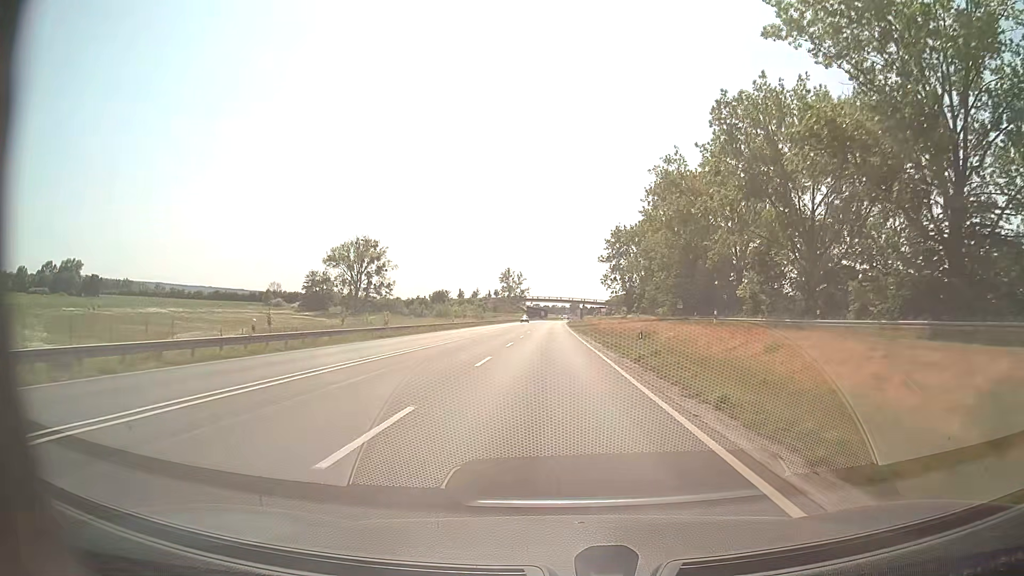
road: primary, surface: asphalt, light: Day
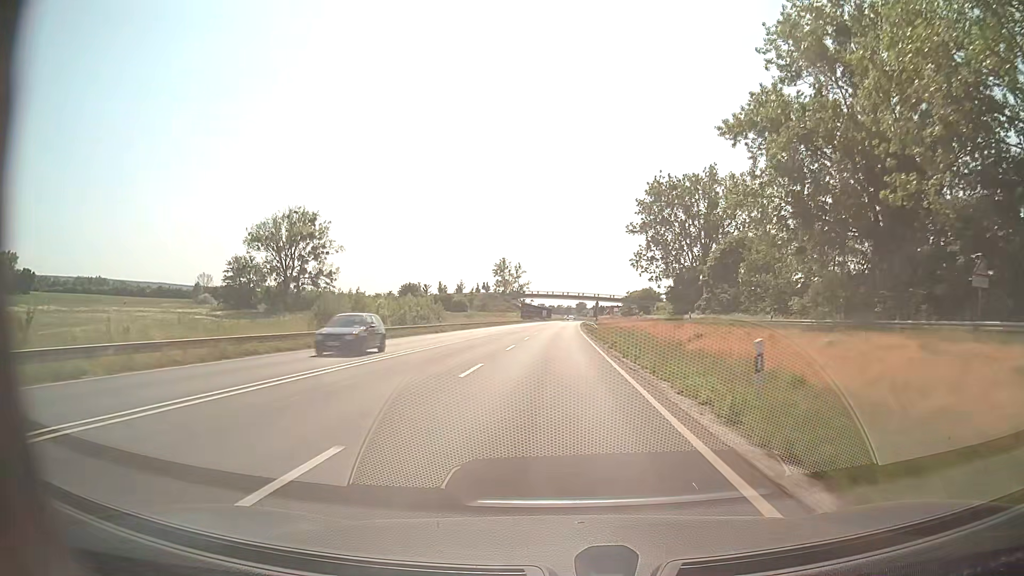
(-0.1, +64.1) m; 0°
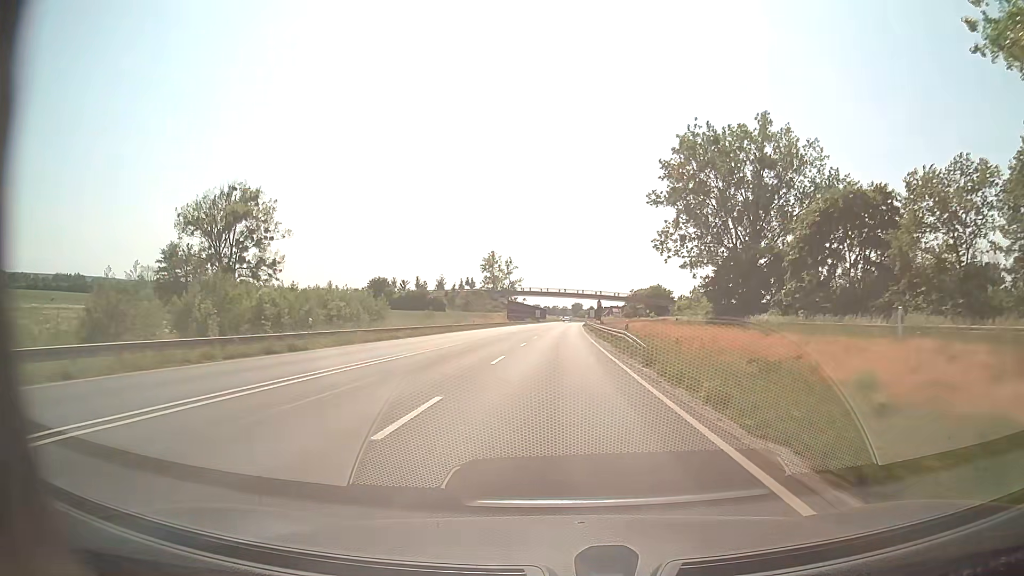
(-0.1, +32.0) m; 0°
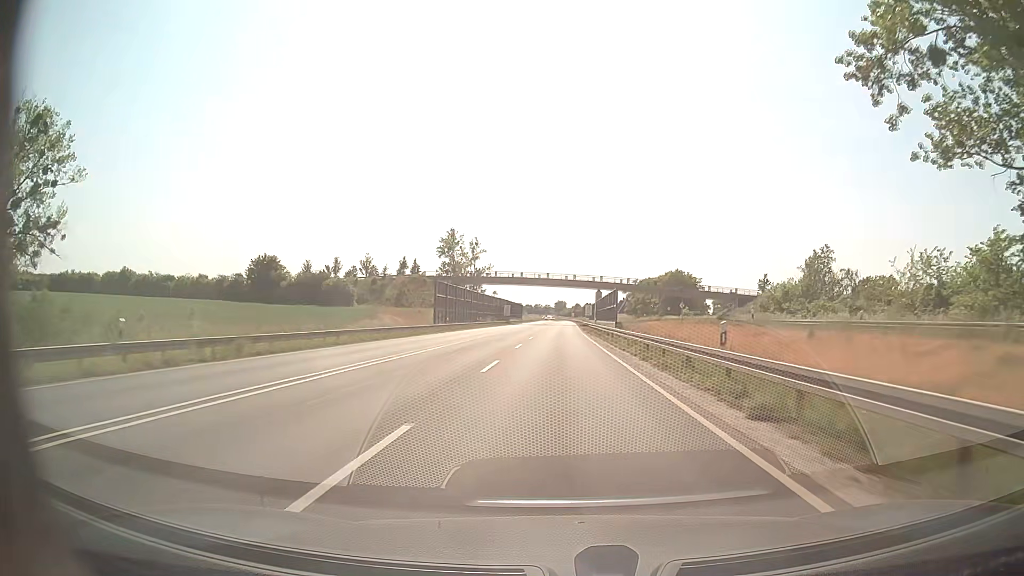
(+0.7, +64.0) m; +2°
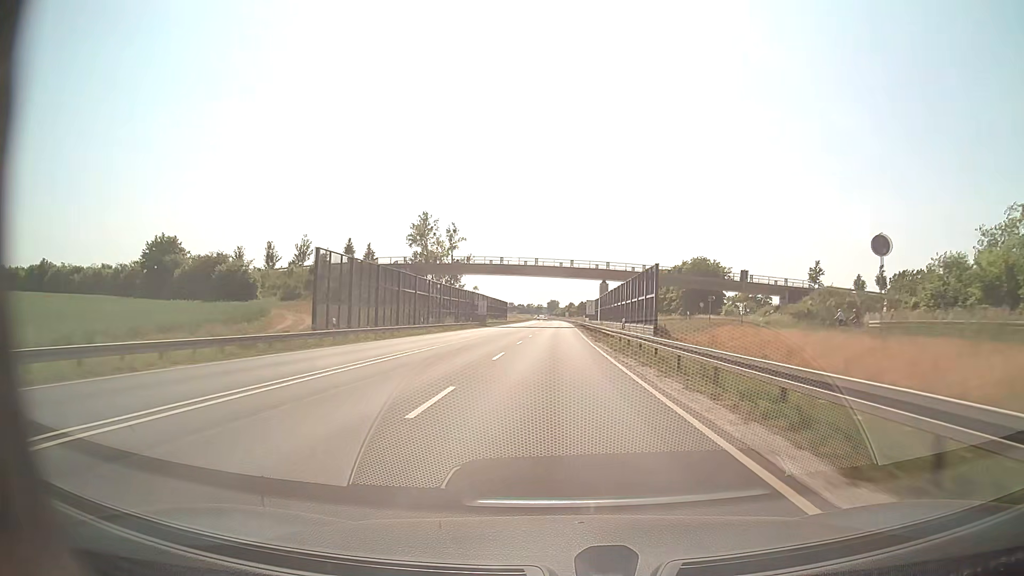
(+0.2, +32.0) m; +1°
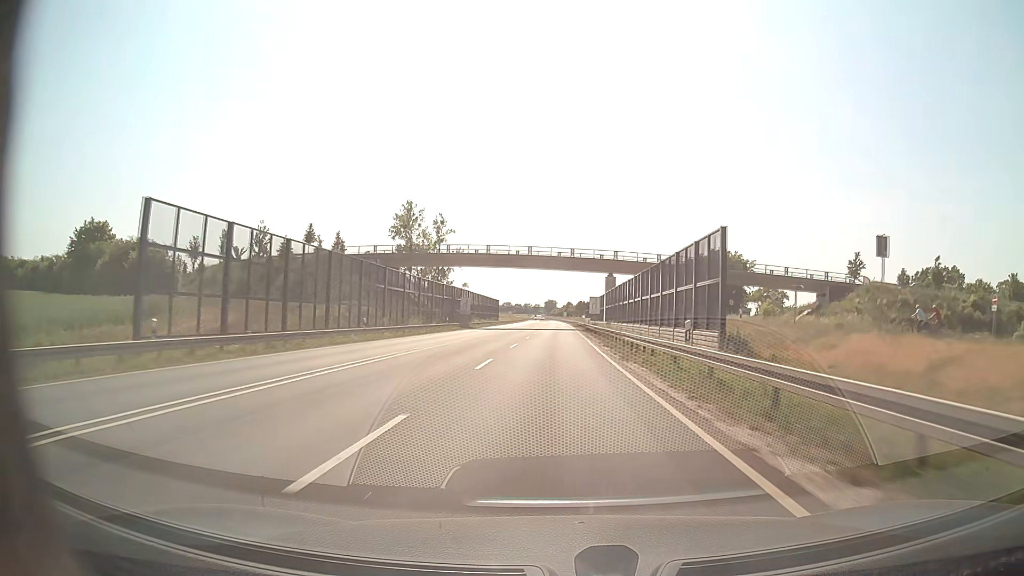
(0.0, +16.0) m; 0°
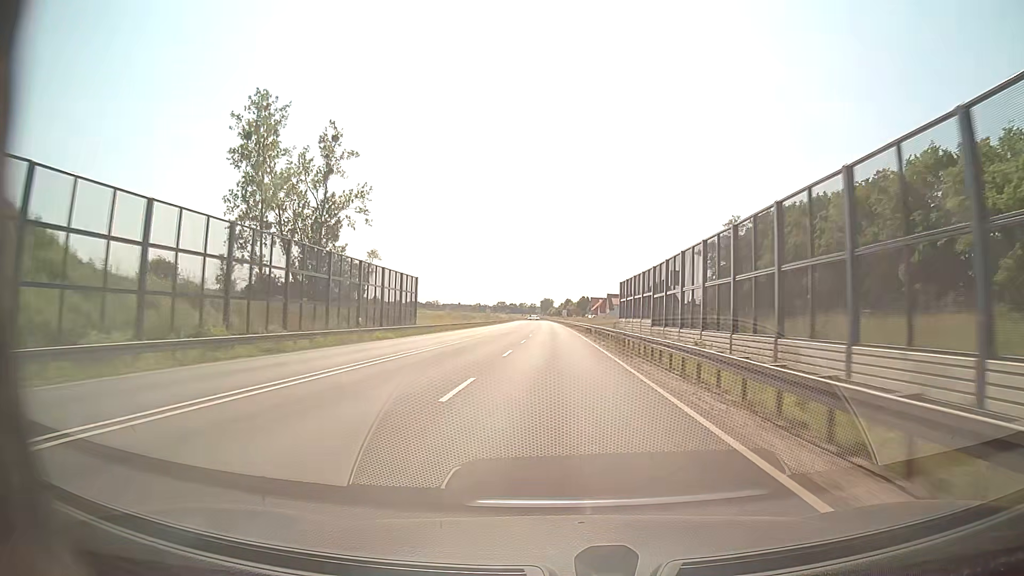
(+0.1, +79.9) m; 0°
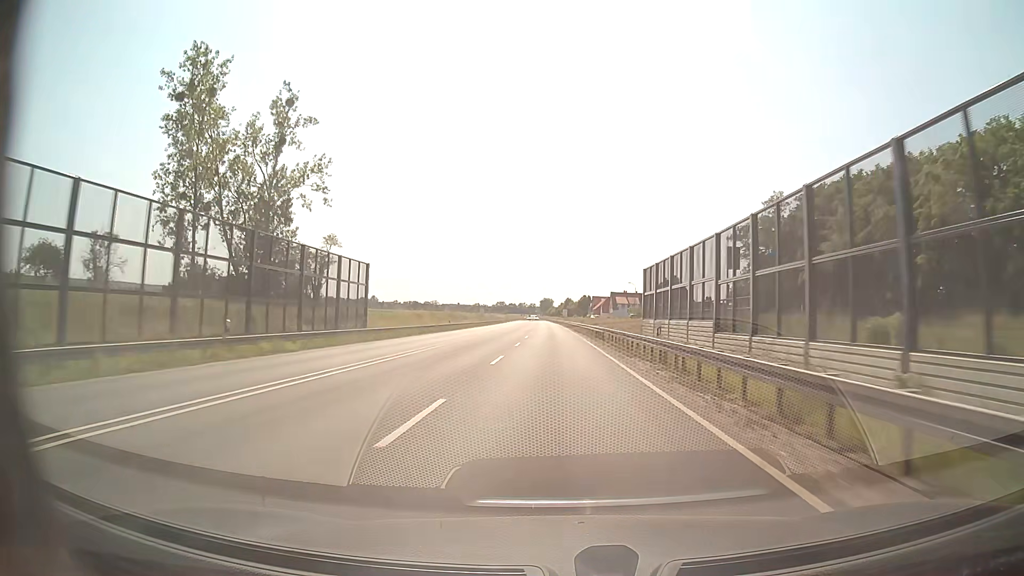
(+0.1, +15.9) m; 0°
(0, +10) (0, +20) (0, +30) (0, +40) (0, +50) (0, +60) (0, +70) (-1, +80) (-1, +90) (-1, +100) m
